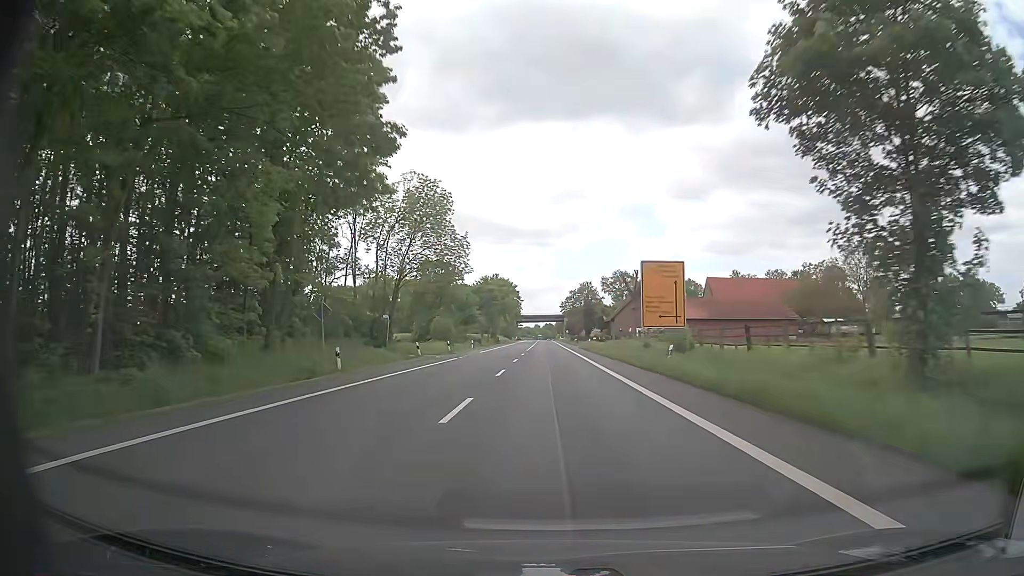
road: primary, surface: asphalt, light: Day
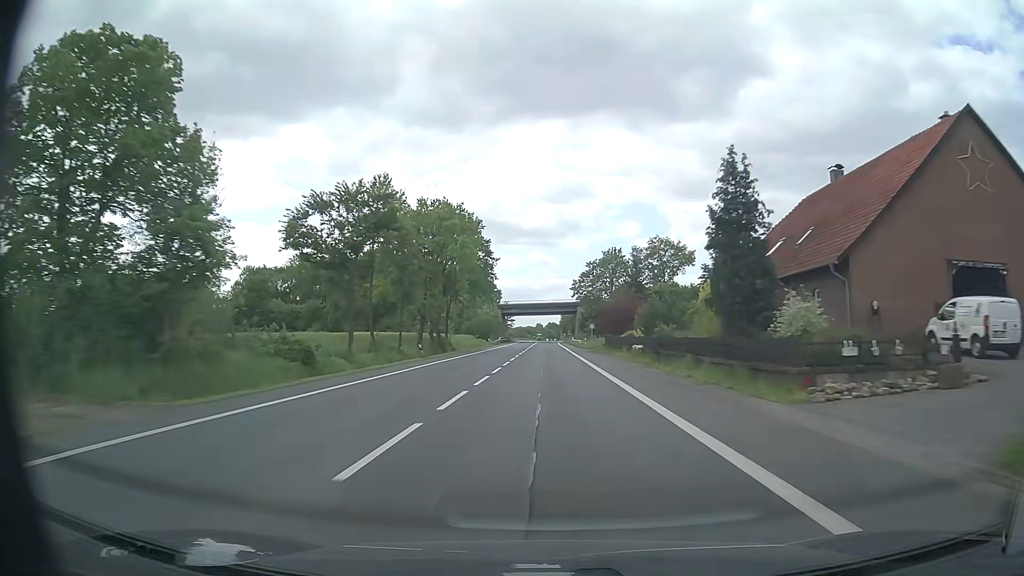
(0.0, +79.7) m; 0°
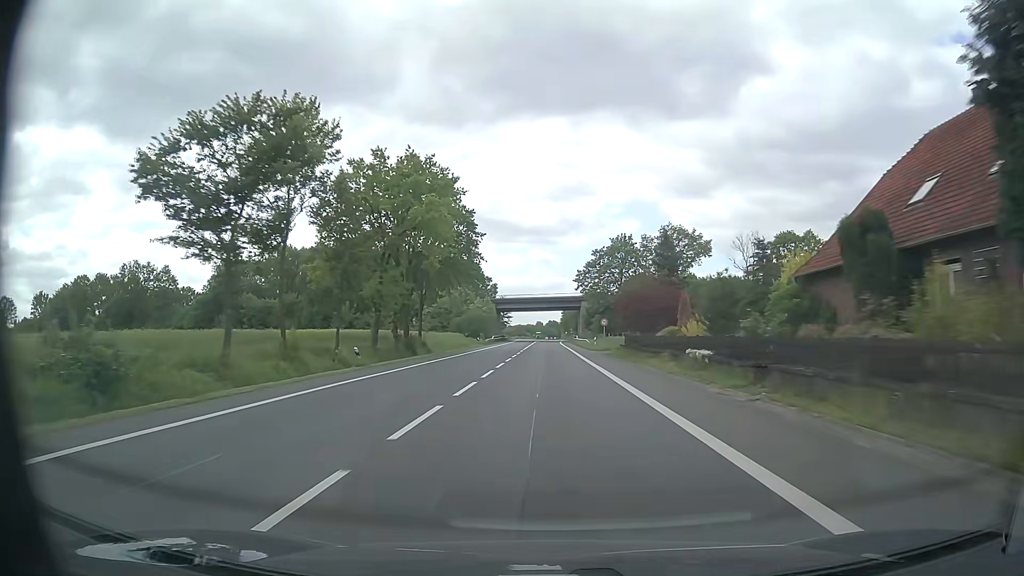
(0.0, +15.7) m; 0°
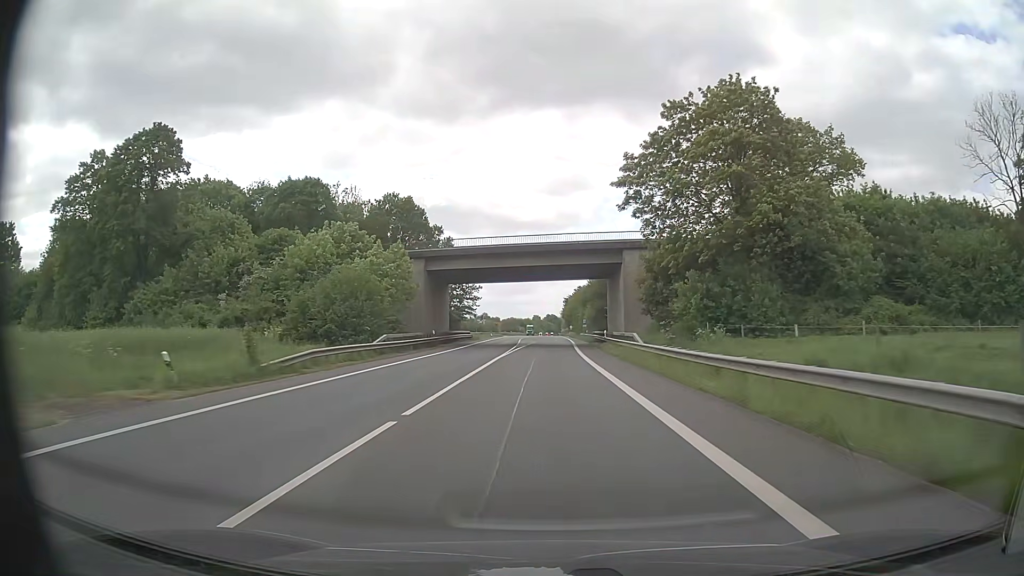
(+0.1, +70.6) m; 0°
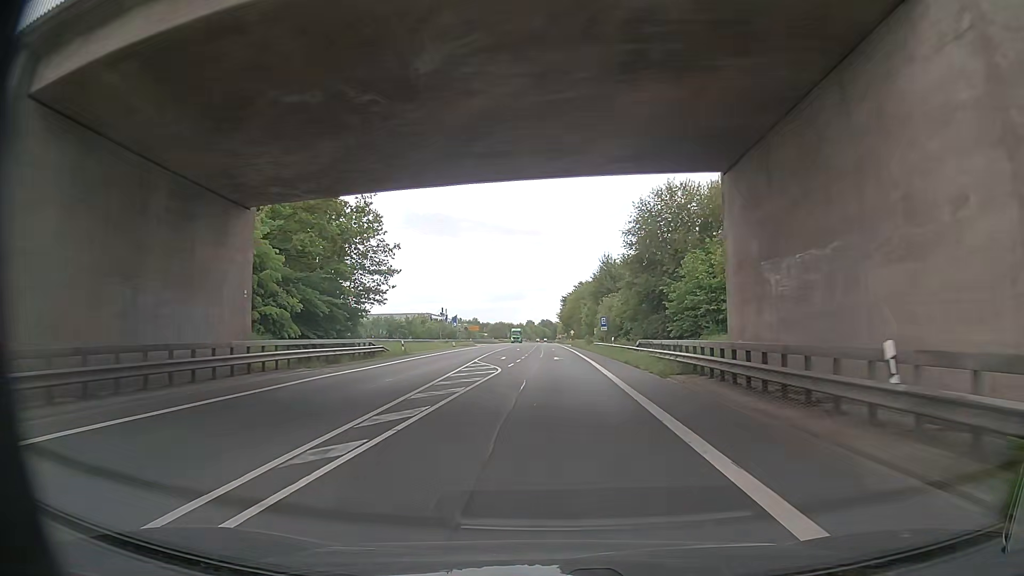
(+0.2, +45.6) m; 0°
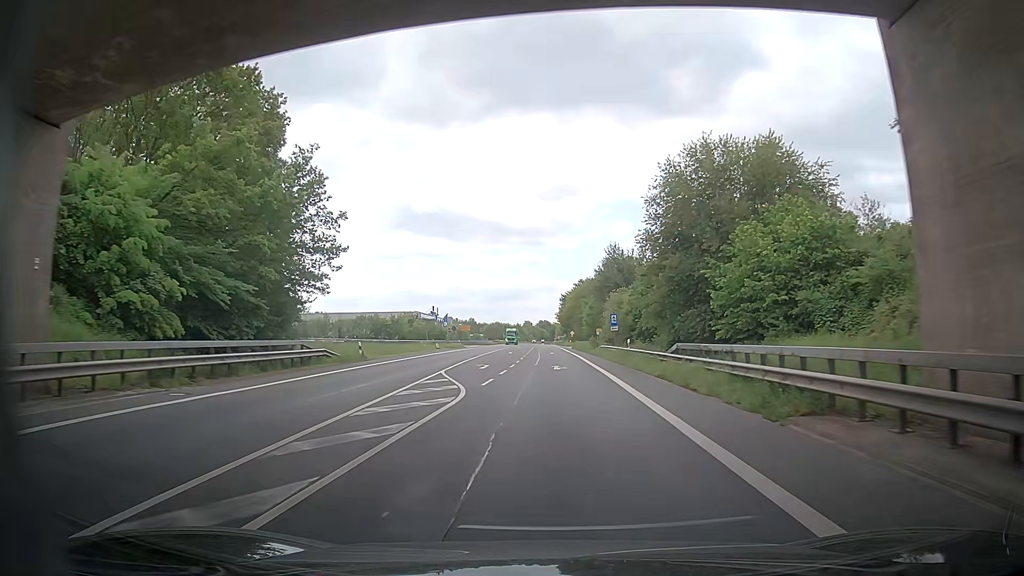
(-0.1, +11.3) m; -1°
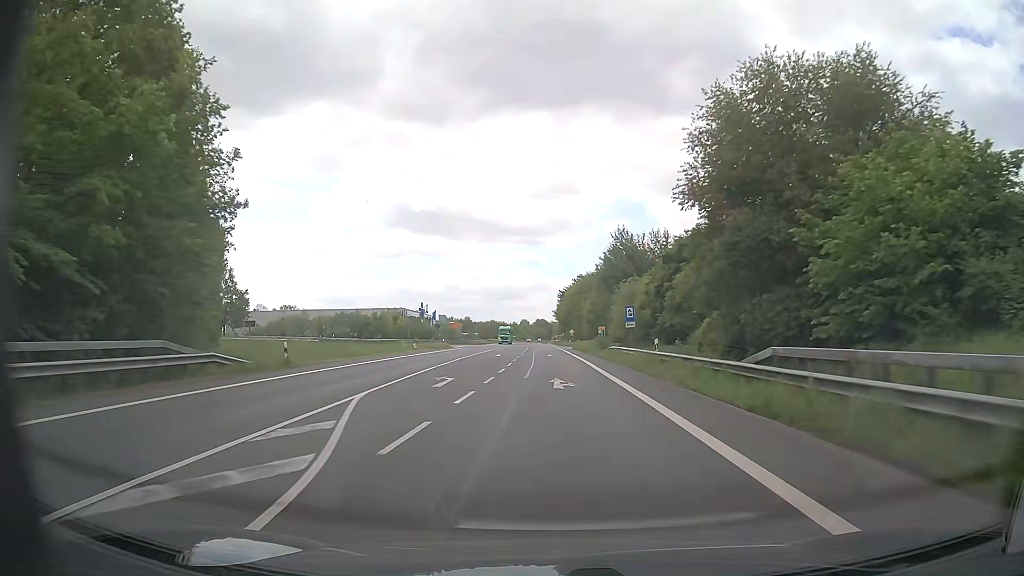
(0.0, +11.3) m; +2°
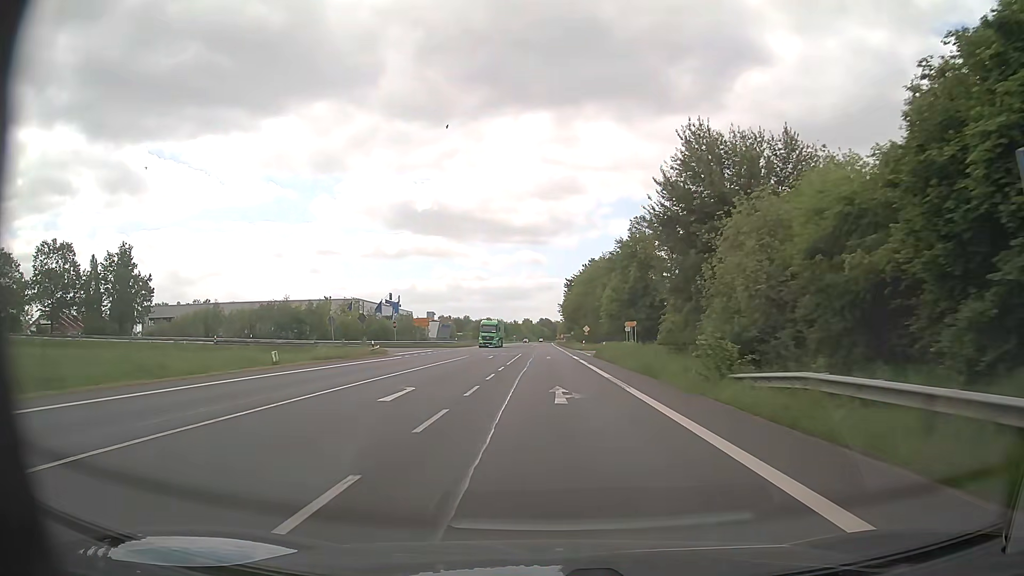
(-0.1, +34.1) m; 0°
(0, +10) (0, +20) (0, +30) (0, +40) (0, +50) (-1, +60) (-1, +70) (-1, +80) (-1, +90) (-1, +100) m
